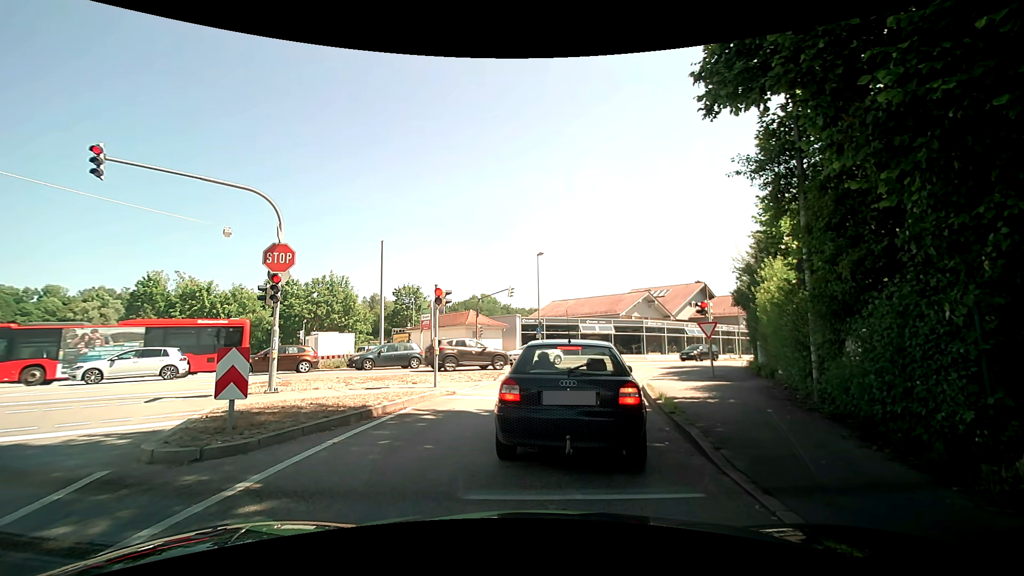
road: tertiary_link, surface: asphalt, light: Day
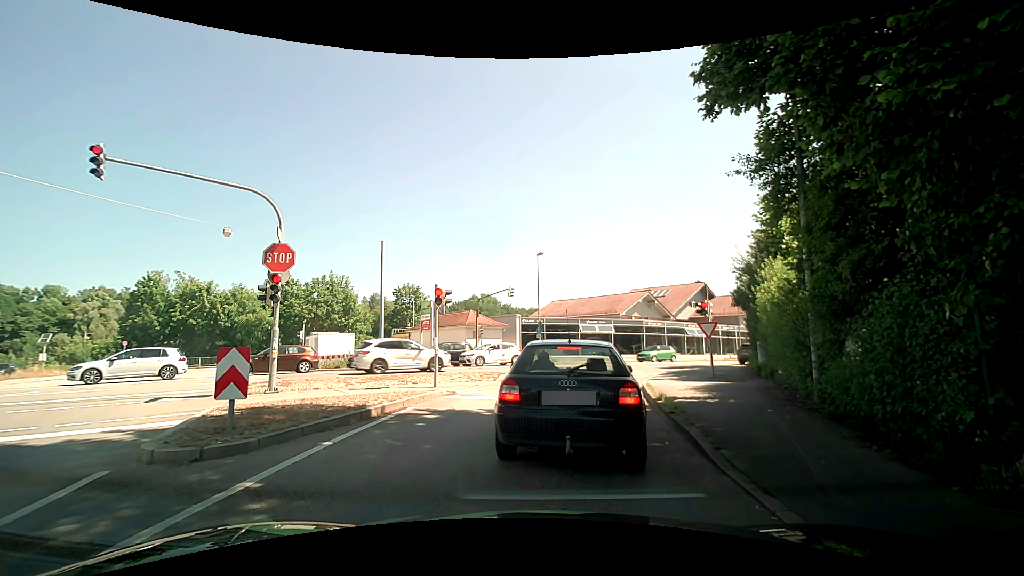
(0.0, 0.0) m; 0°
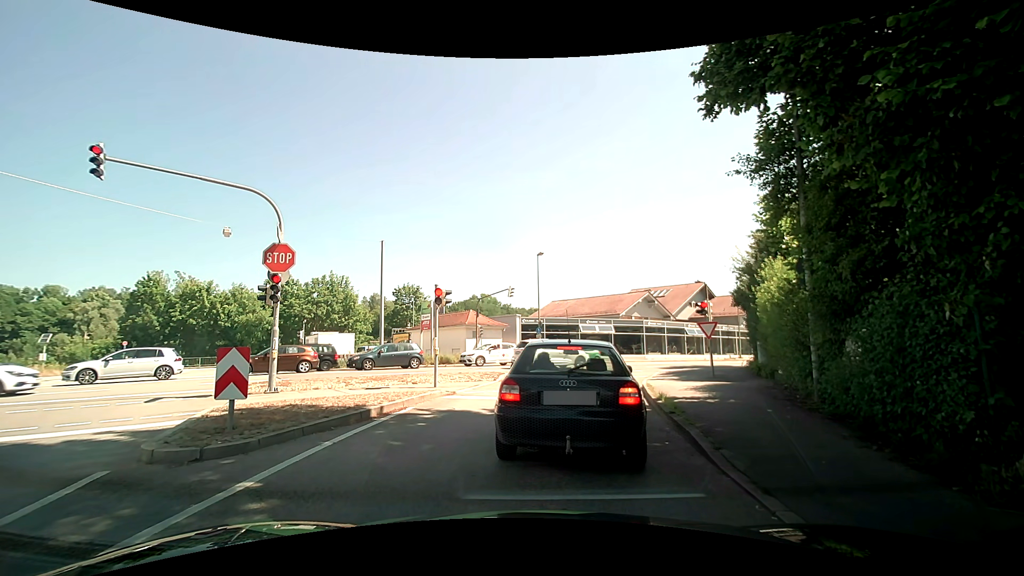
(0.0, 0.0) m; 0°
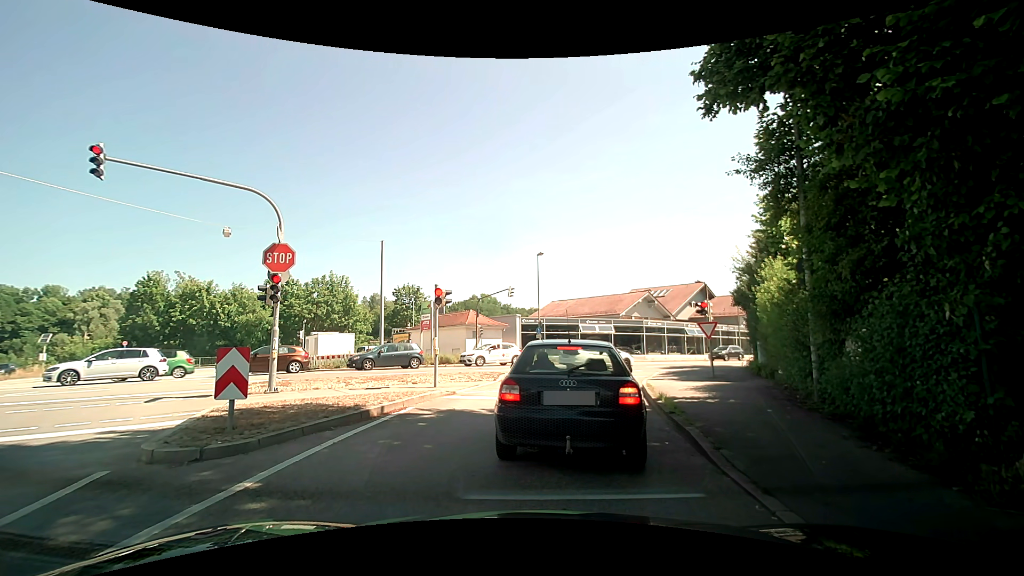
(0.0, 0.0) m; 0°
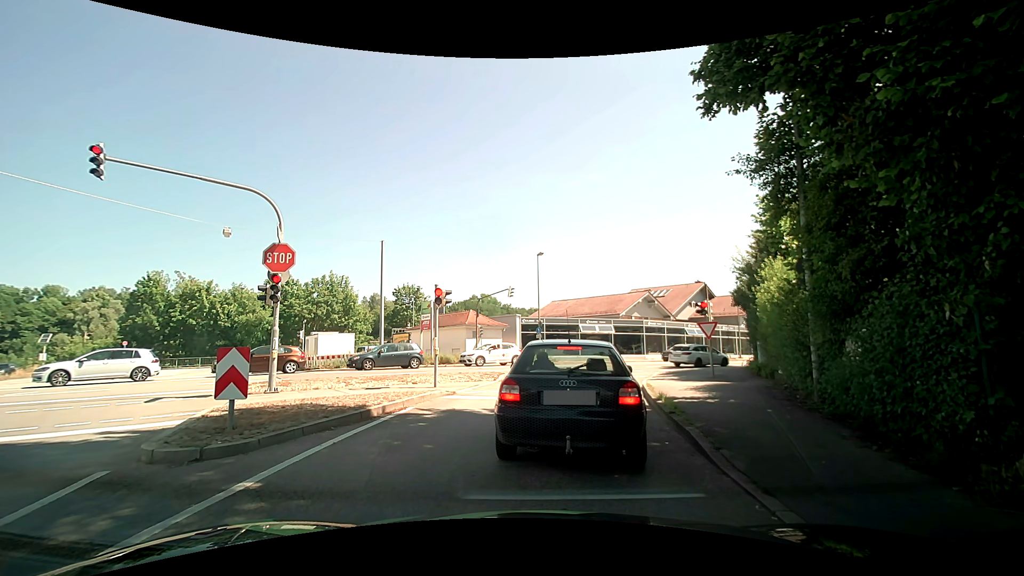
(0.0, 0.0) m; 0°
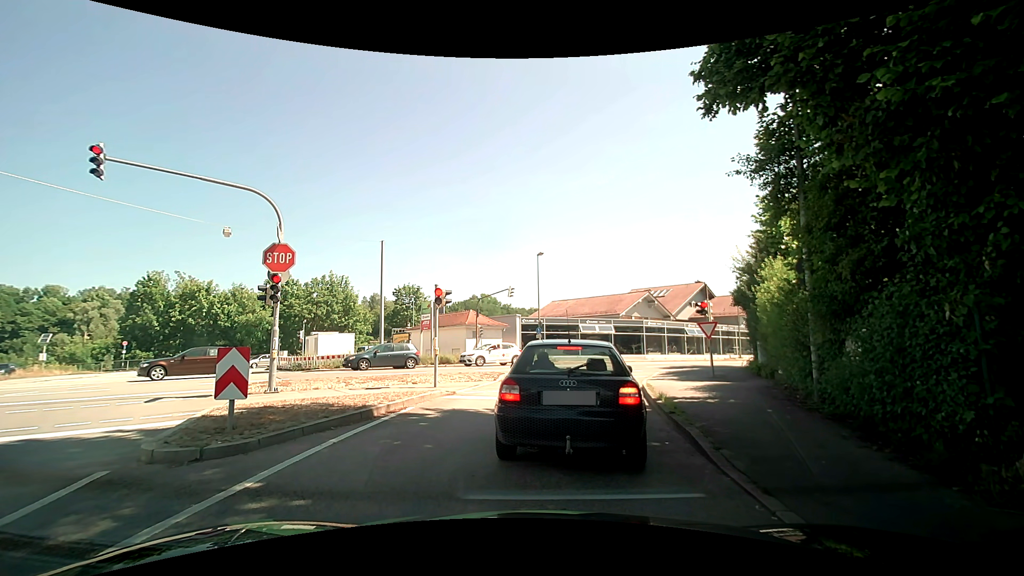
(0.0, 0.0) m; 0°
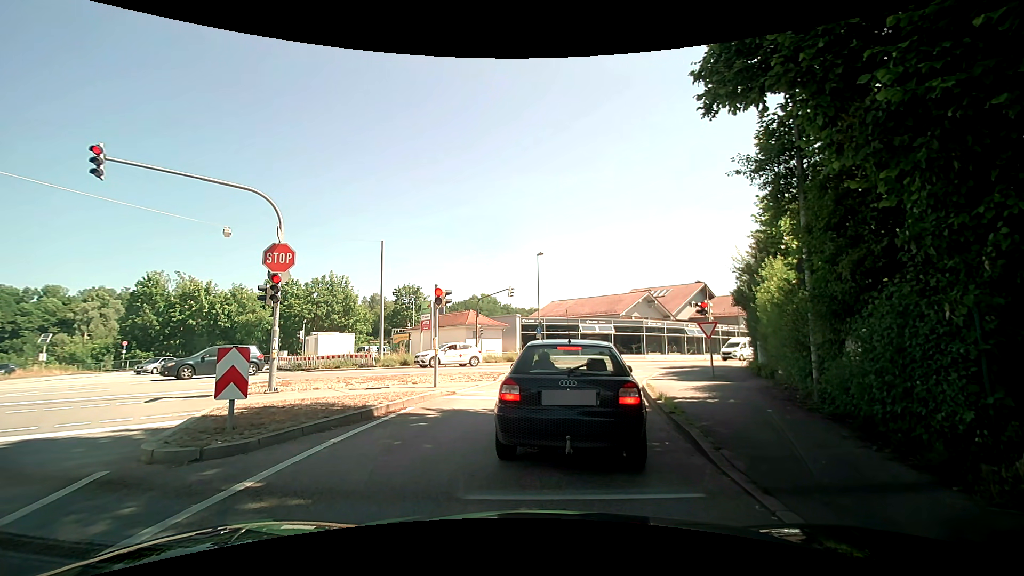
(0.0, 0.0) m; 0°
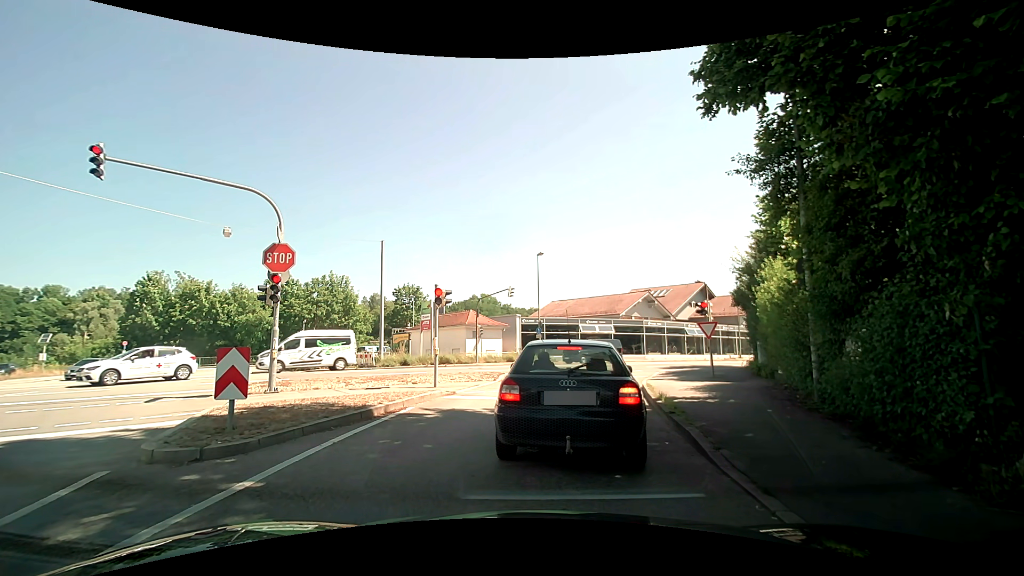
(0.0, 0.0) m; 0°
